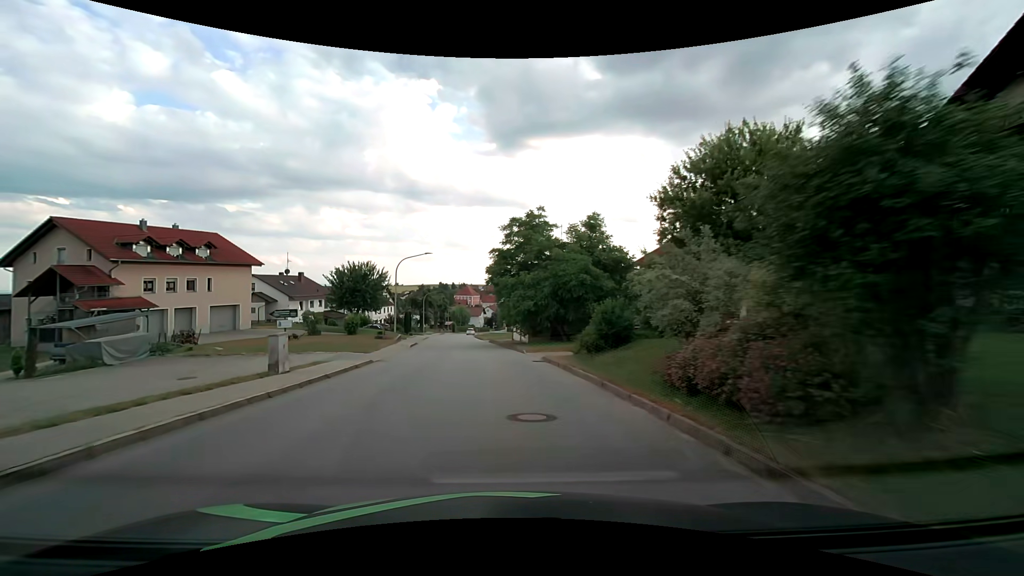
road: tertiary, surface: asphalt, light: Day
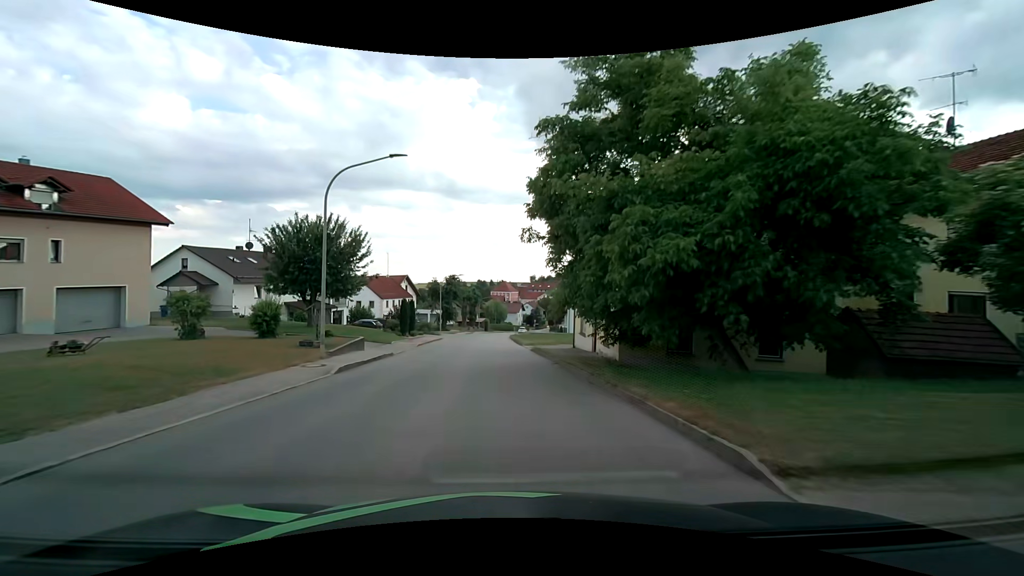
(-1.0, +22.8) m; -4°
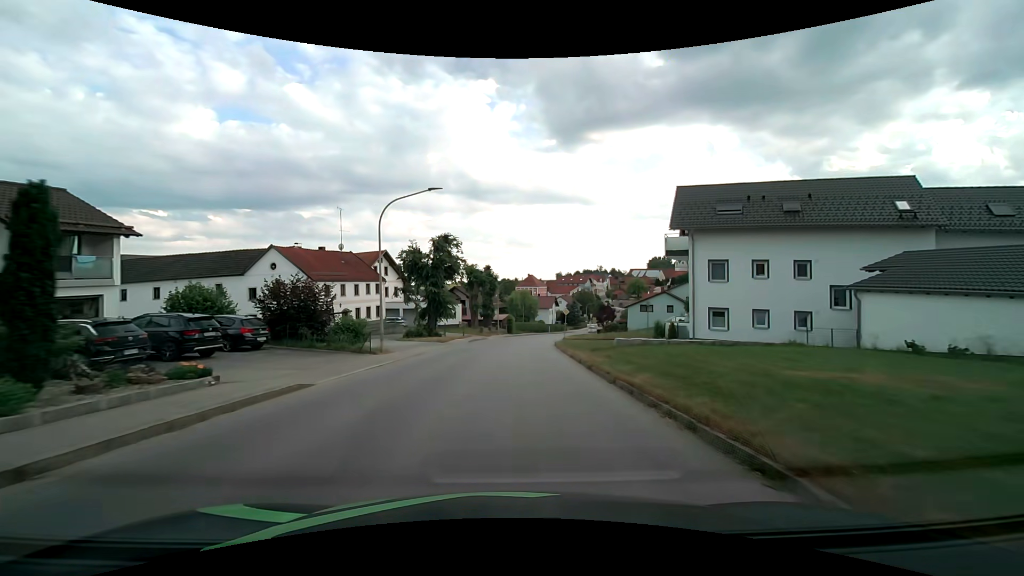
(-1.3, +38.0) m; -3°
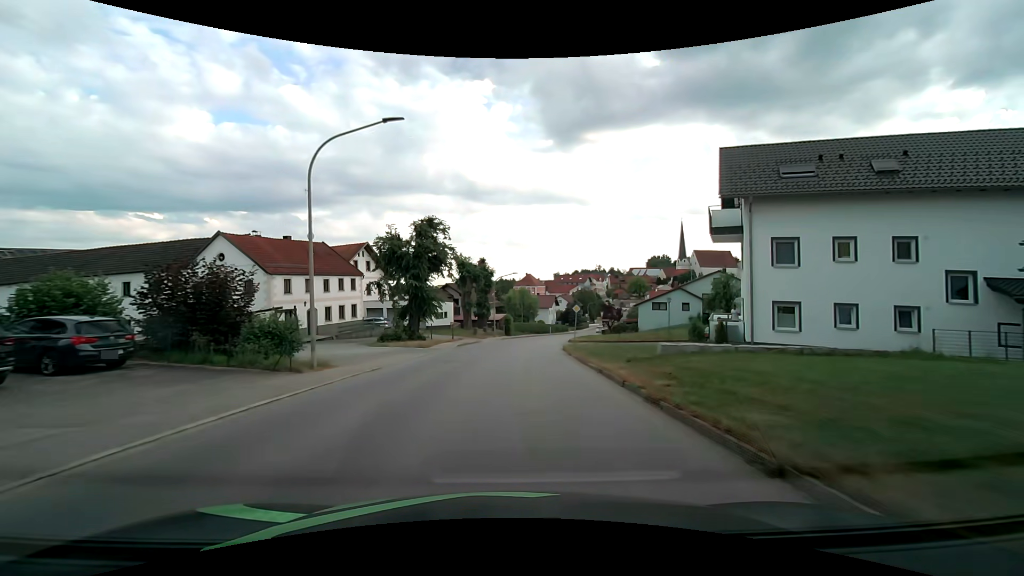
(0.0, +7.6) m; 0°
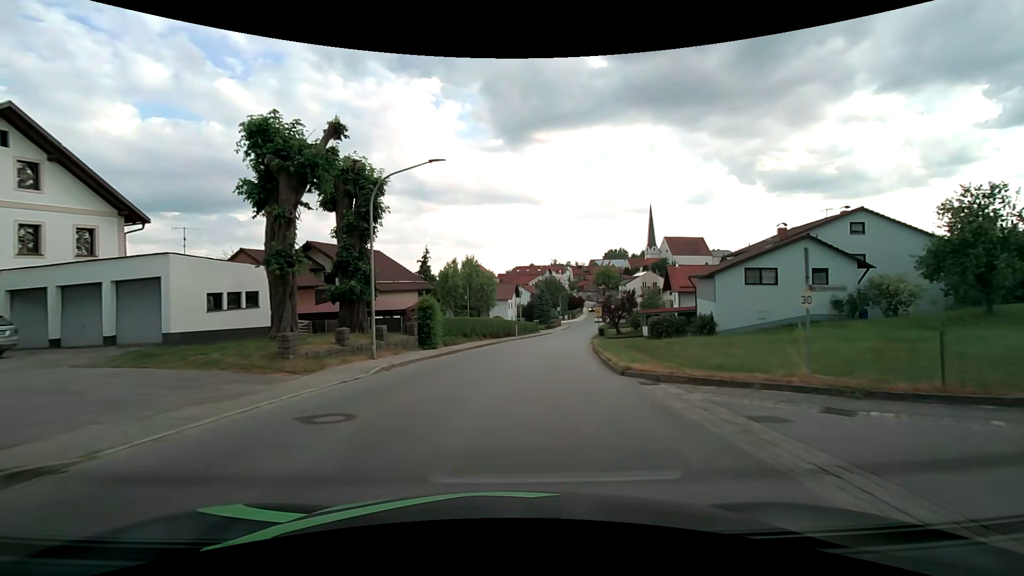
(+1.5, +38.0) m; +6°
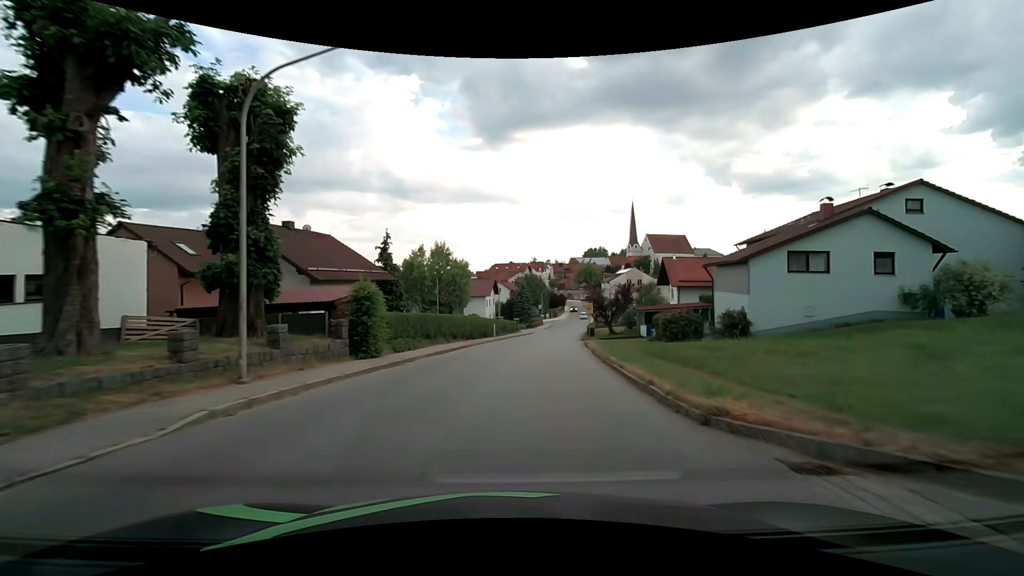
(+0.1, +7.6) m; +2°
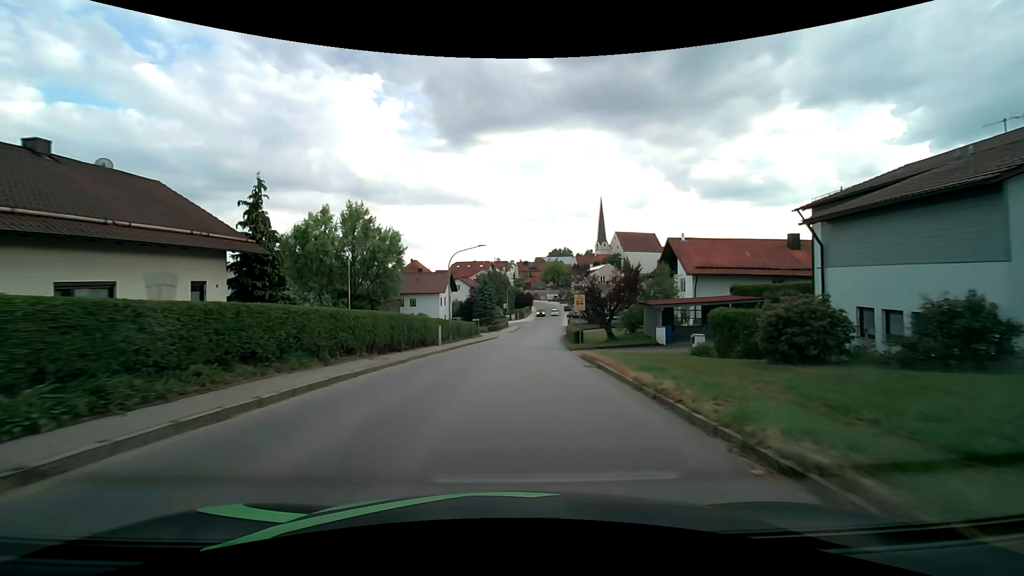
(+0.7, +15.2) m; +4°
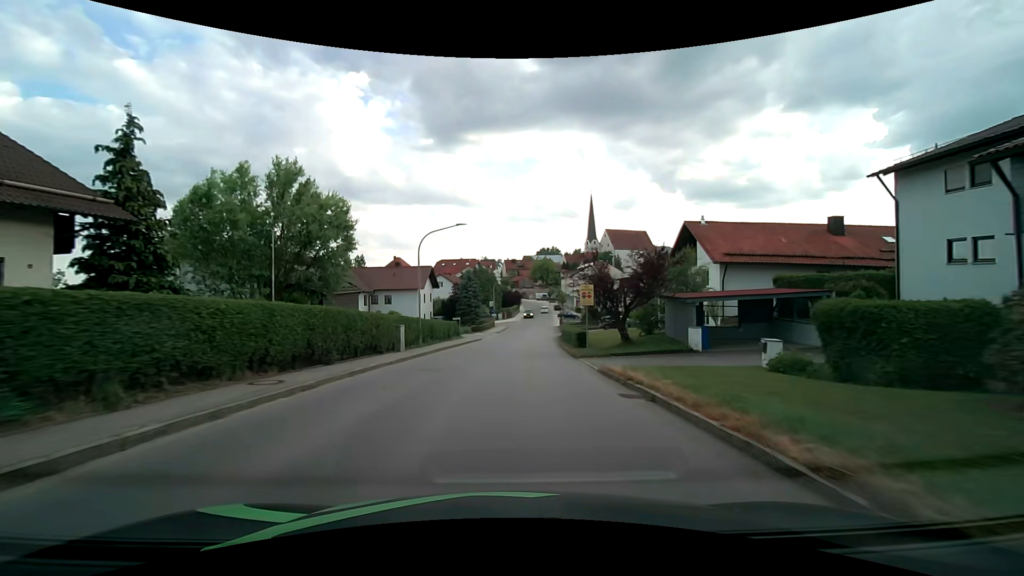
(+0.1, +7.6) m; +2°
(0, +10) (+1, +20) (+1, +30) (+2, +40) (+3, +50) (+4, +60) (+5, +70) (+5, +80) (+6, +90) (+7, +100) m
